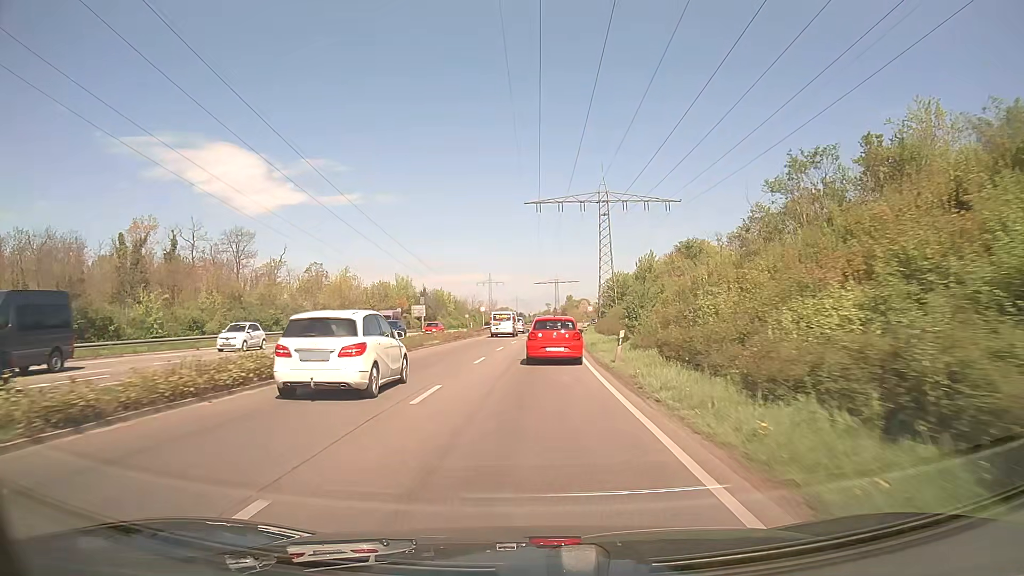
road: trunk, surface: asphalt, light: Day
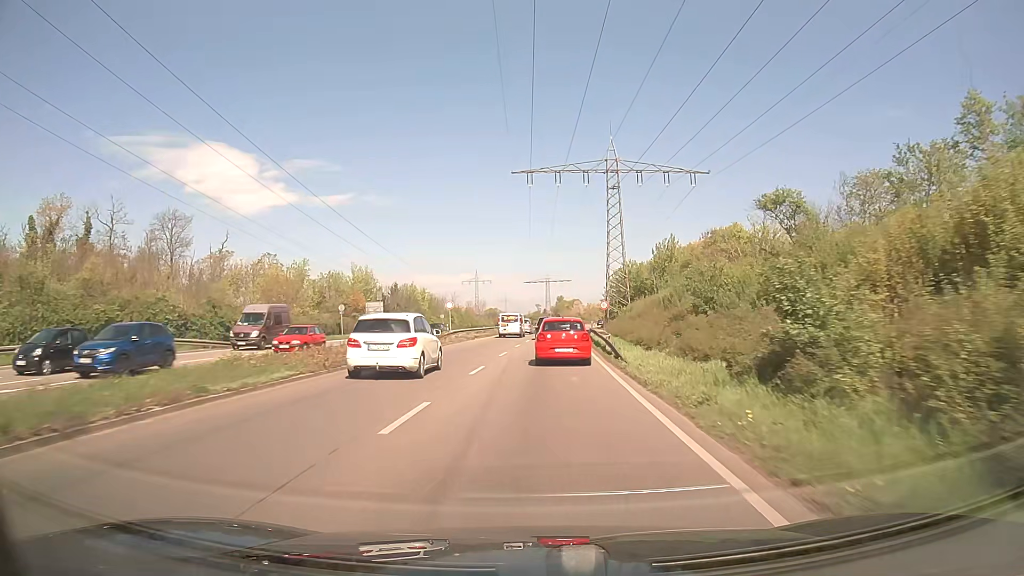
(+0.1, +21.9) m; +1°
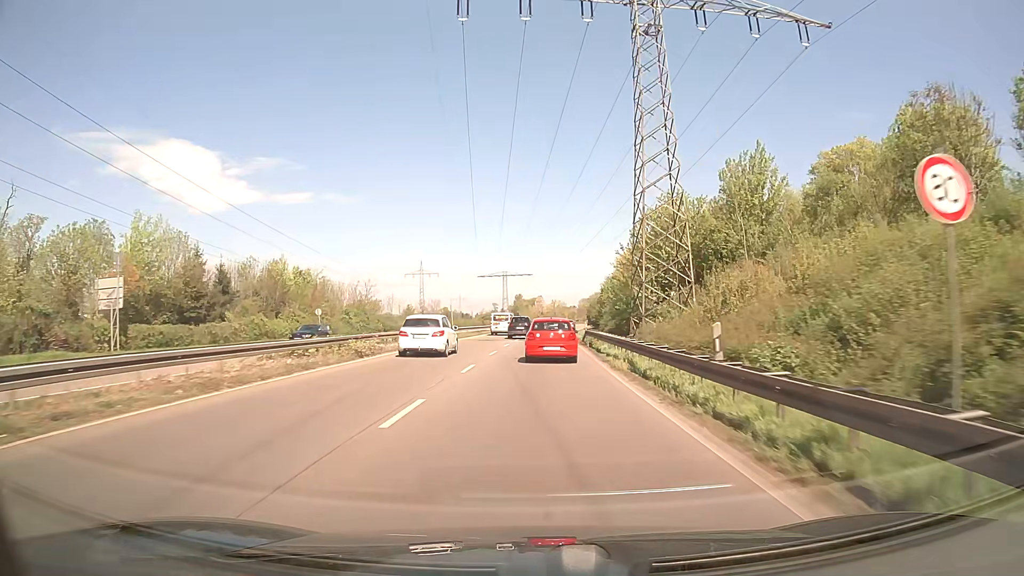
(+1.5, +44.7) m; +4°
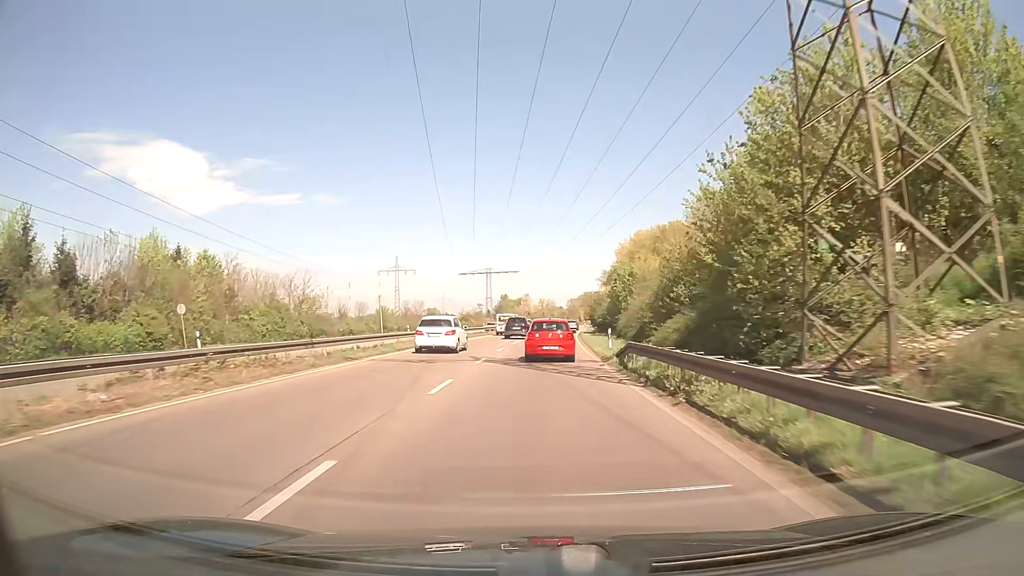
(+0.2, +23.2) m; +1°
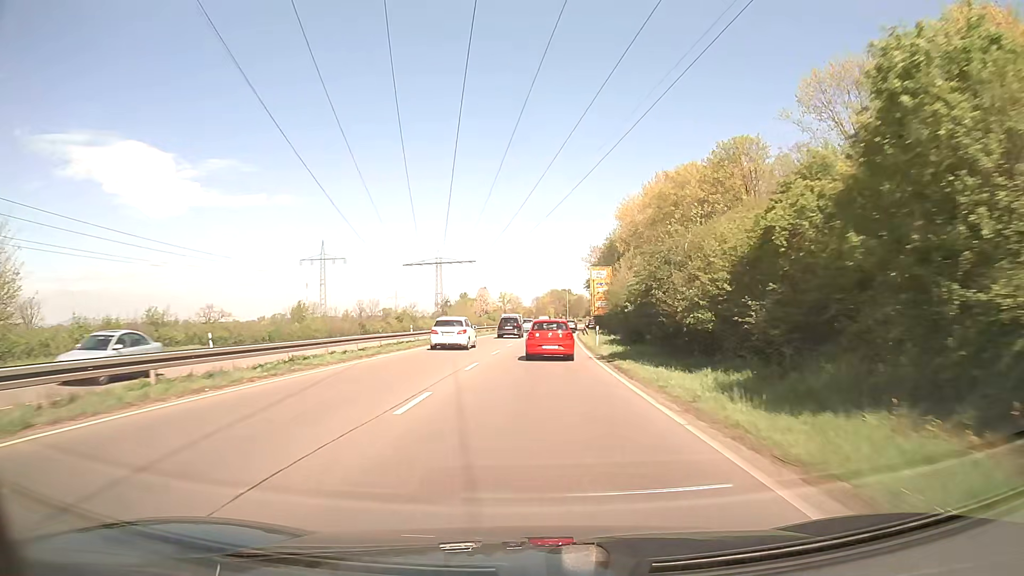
(+1.2, +47.8) m; +3°
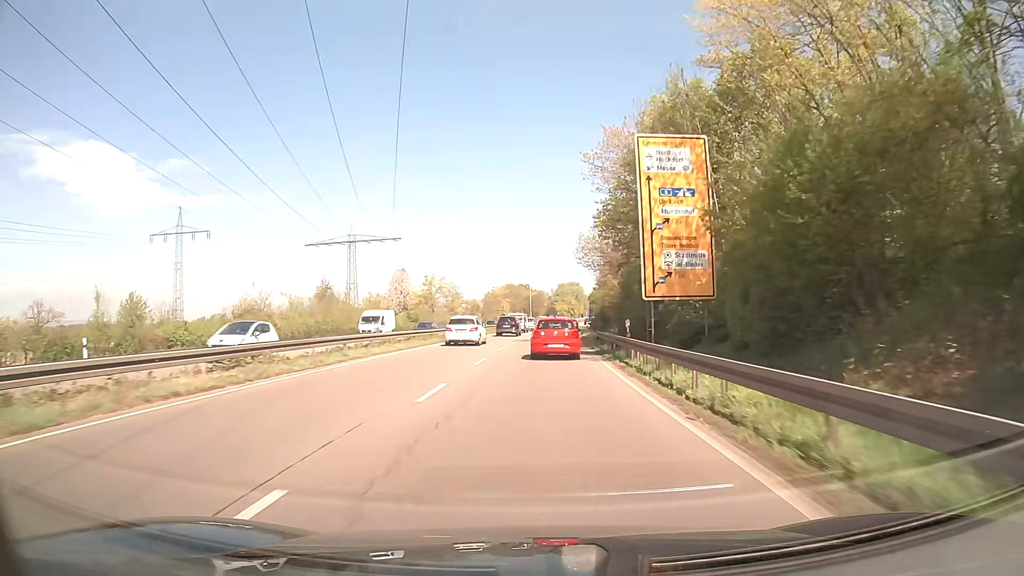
(+2.0, +61.5) m; +4°
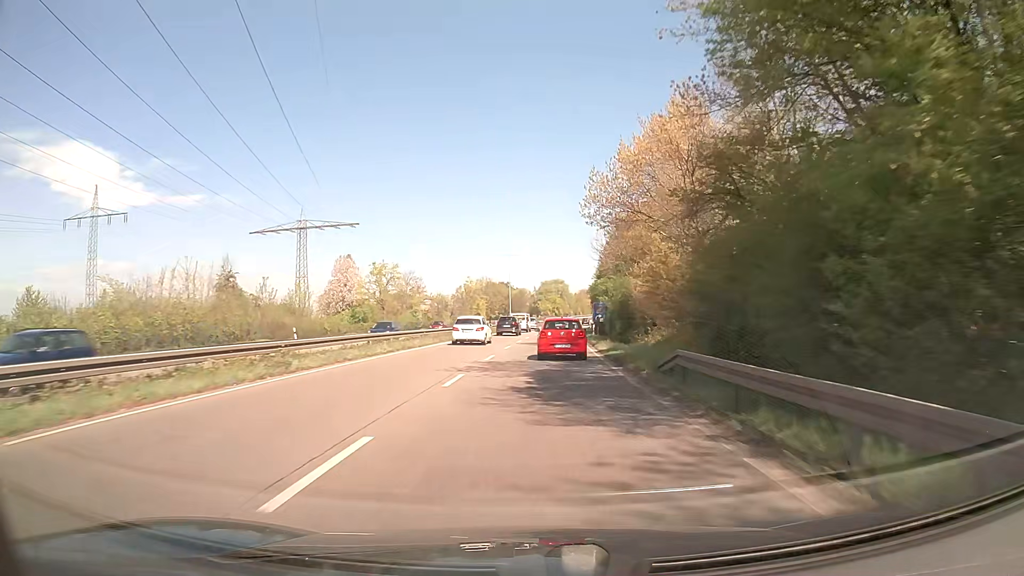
(+0.3, +24.5) m; +1°
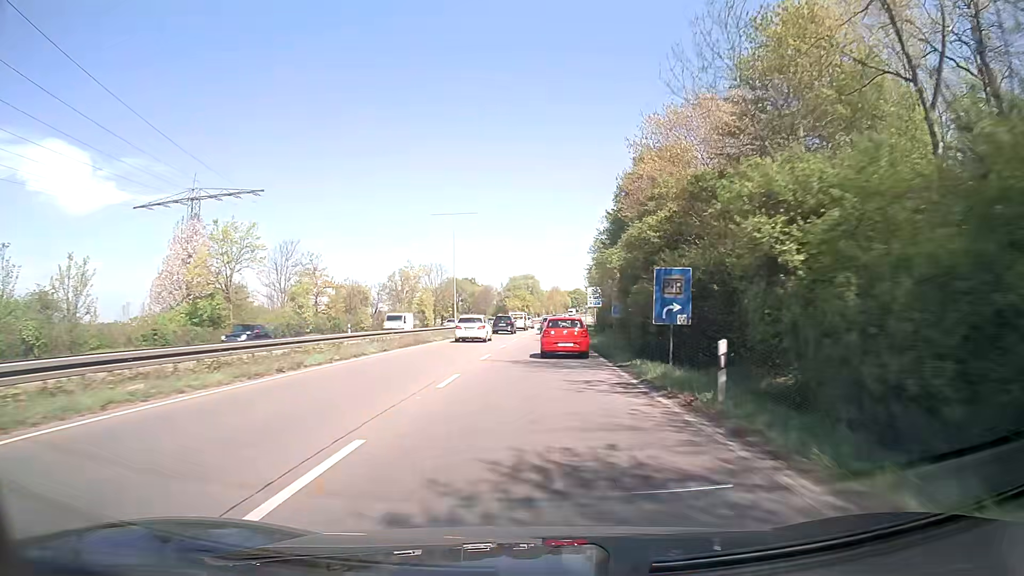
(+1.2, +36.1) m; +3°
(0, +10) (0, +20) (+1, +30) (+1, +40) (+1, +50) (+2, +60) (+2, +70) (+3, +80) (+4, +90) (+4, +100) m
